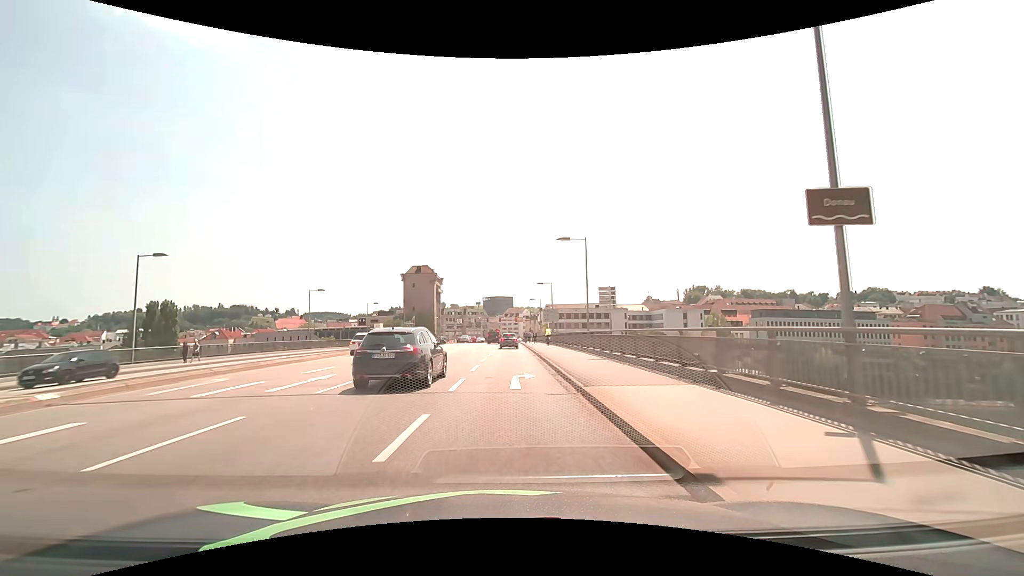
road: primary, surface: asphalt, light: Day
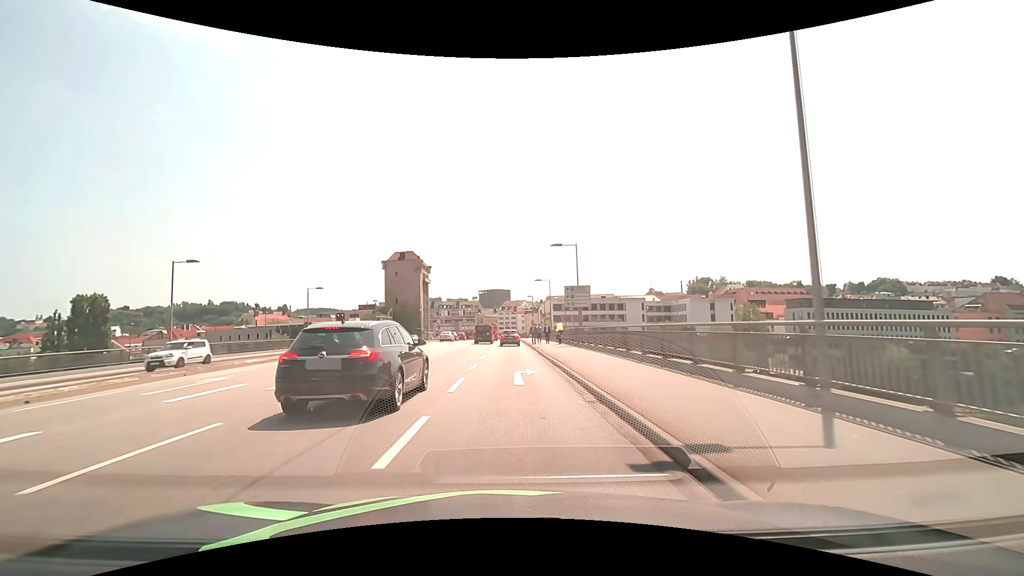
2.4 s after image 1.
(+0.1, +25.1) m; 0°
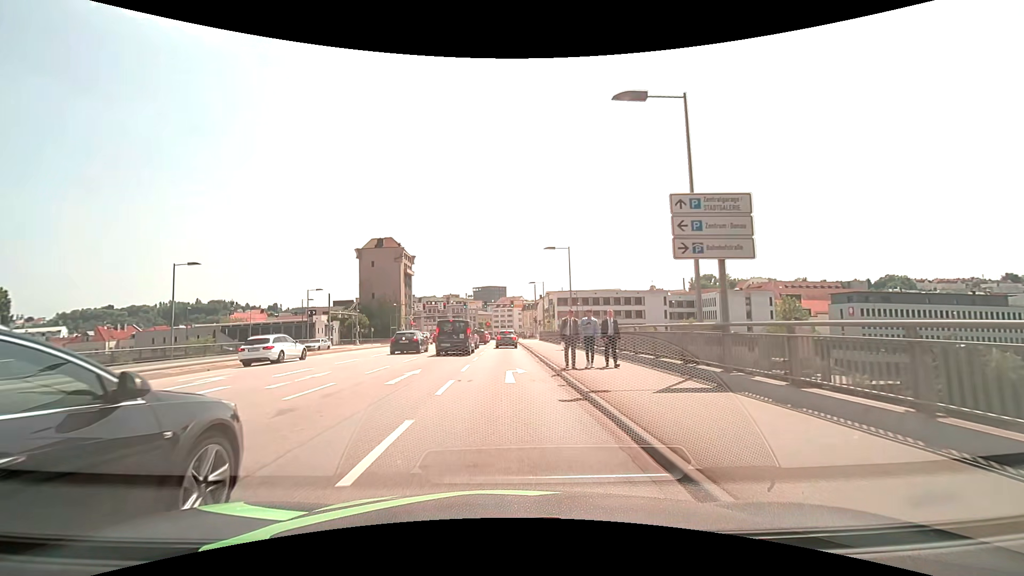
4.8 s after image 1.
(+0.2, +24.3) m; 0°
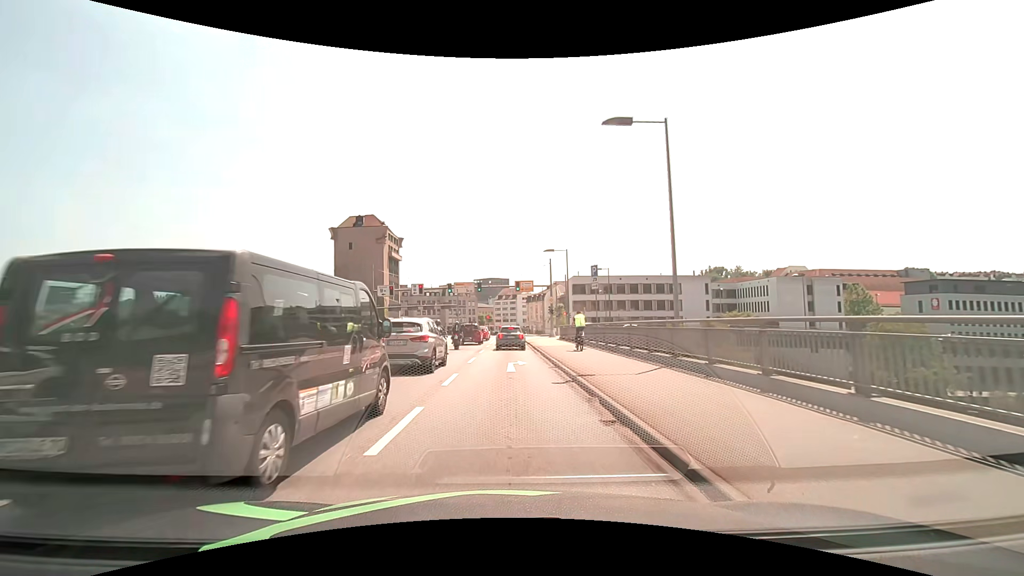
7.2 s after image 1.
(0.0, +23.2) m; 0°
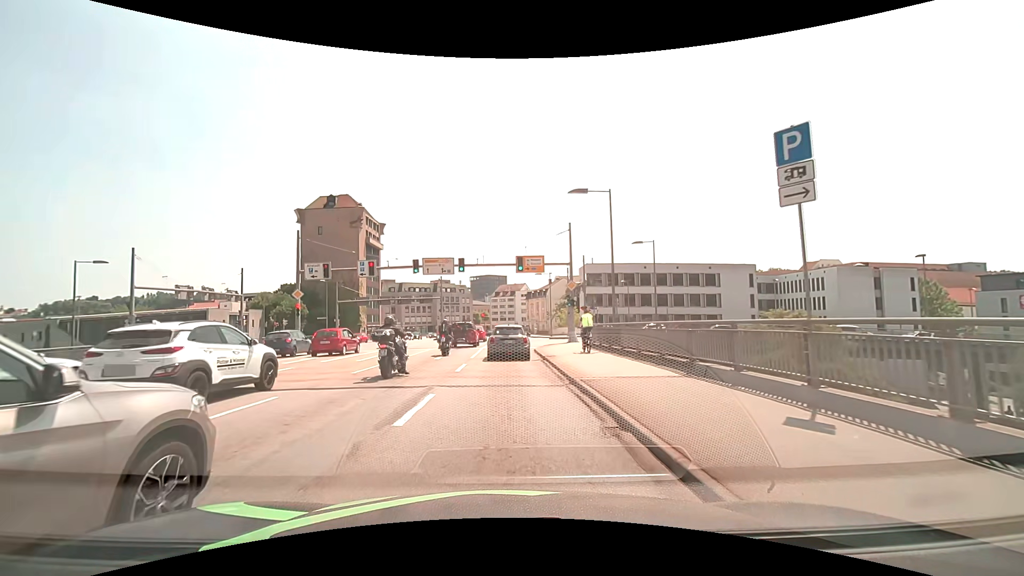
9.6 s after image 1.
(+0.1, +18.2) m; 0°
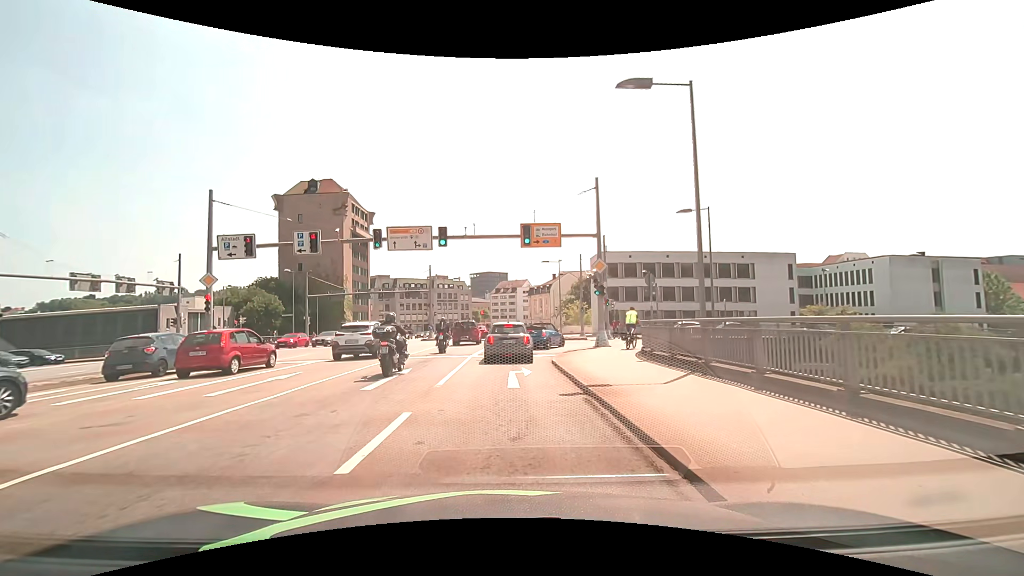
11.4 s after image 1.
(0.0, +10.3) m; -1°
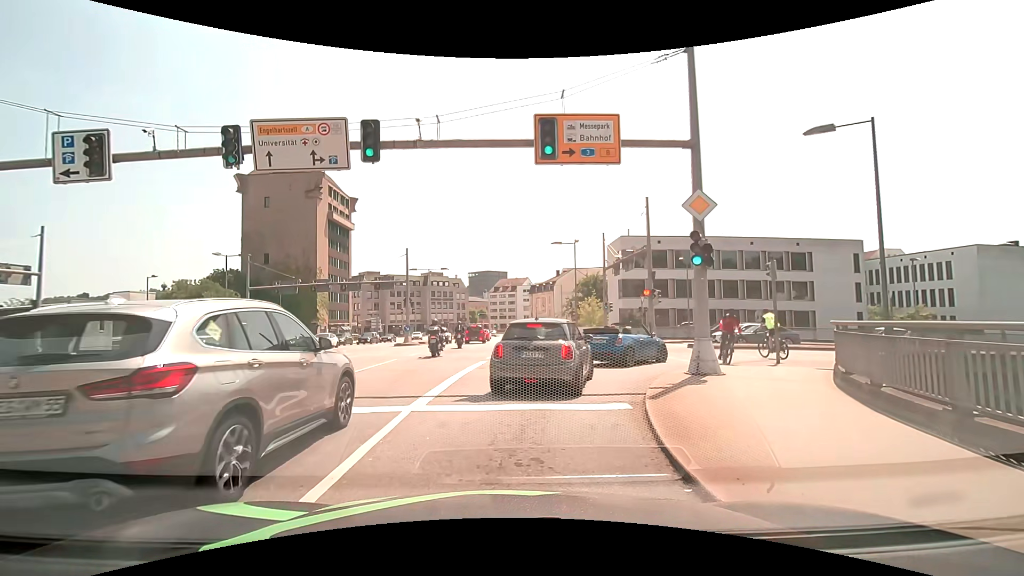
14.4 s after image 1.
(+0.1, +12.6) m; +1°
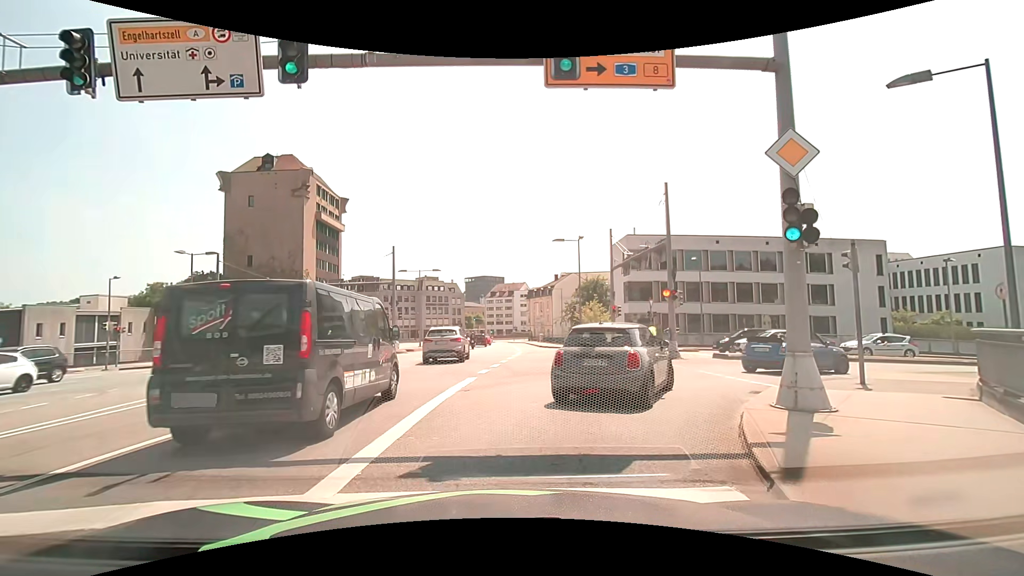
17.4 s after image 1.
(0.0, +4.0) m; -1°
(+1, +10) (+7, +18) (+16, +21) (+26, +21) (+36, +21) (+46, +21) (+56, +21) (+66, +21) (+76, +22) (+86, +22) m
